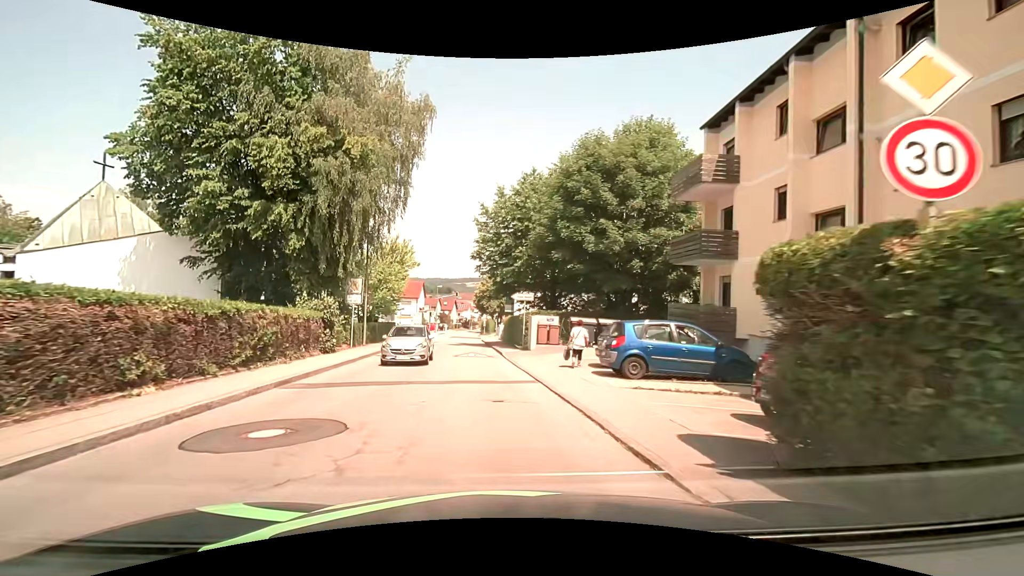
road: unclassified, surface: asphalt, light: Day
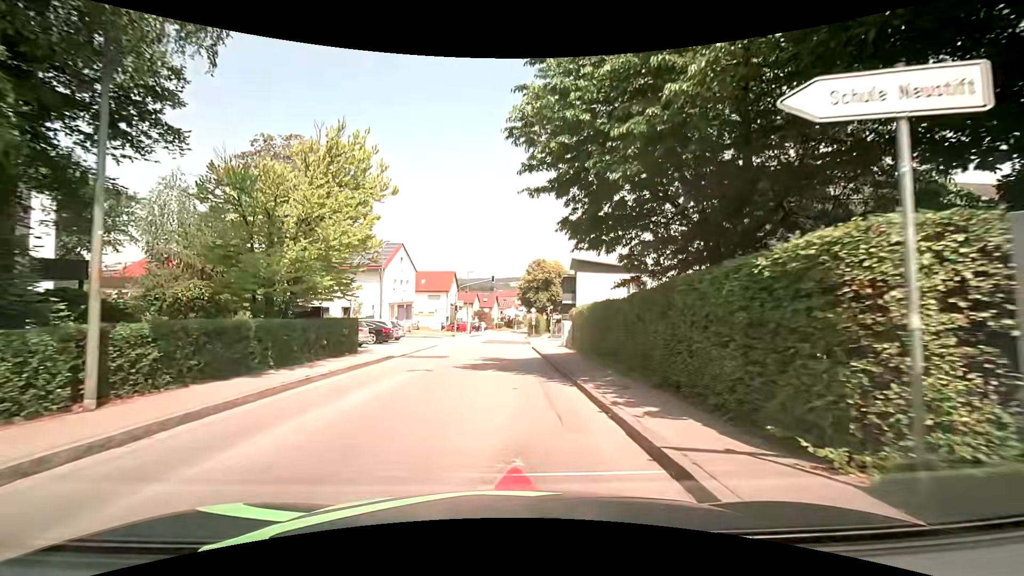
(-1.3, +22.9) m; -5°
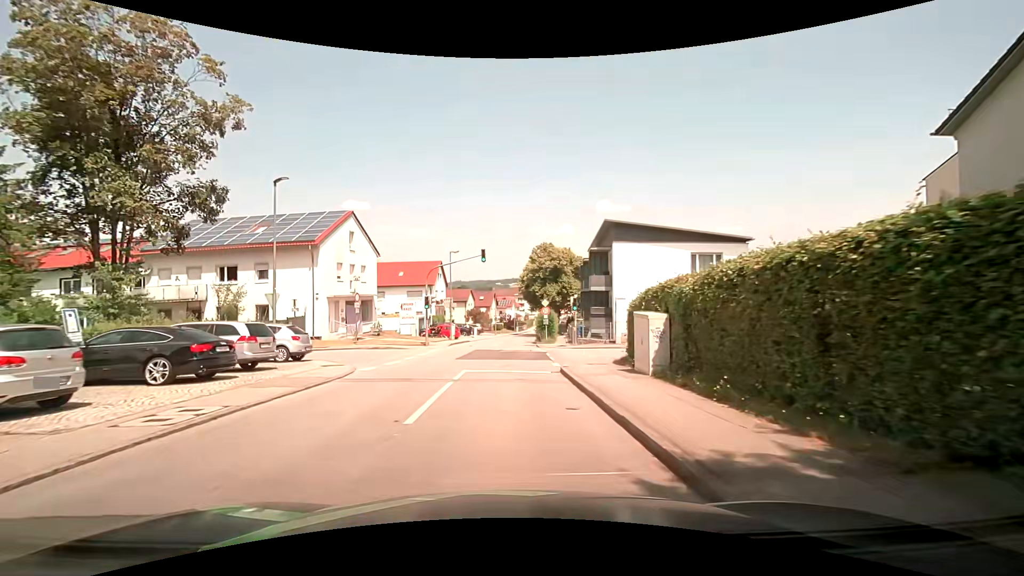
(0.0, +18.1) m; 0°
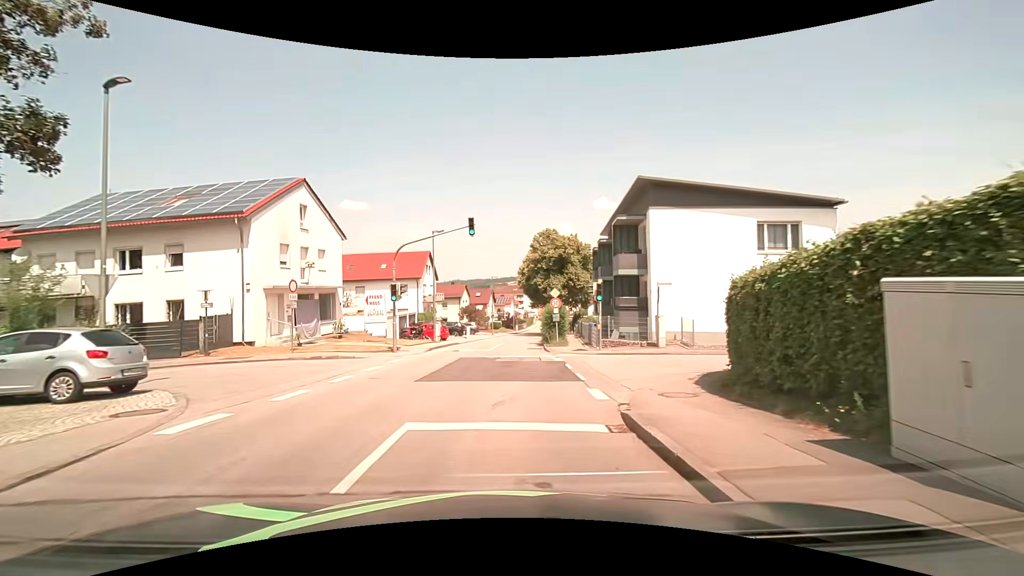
(+0.1, +9.0) m; +1°
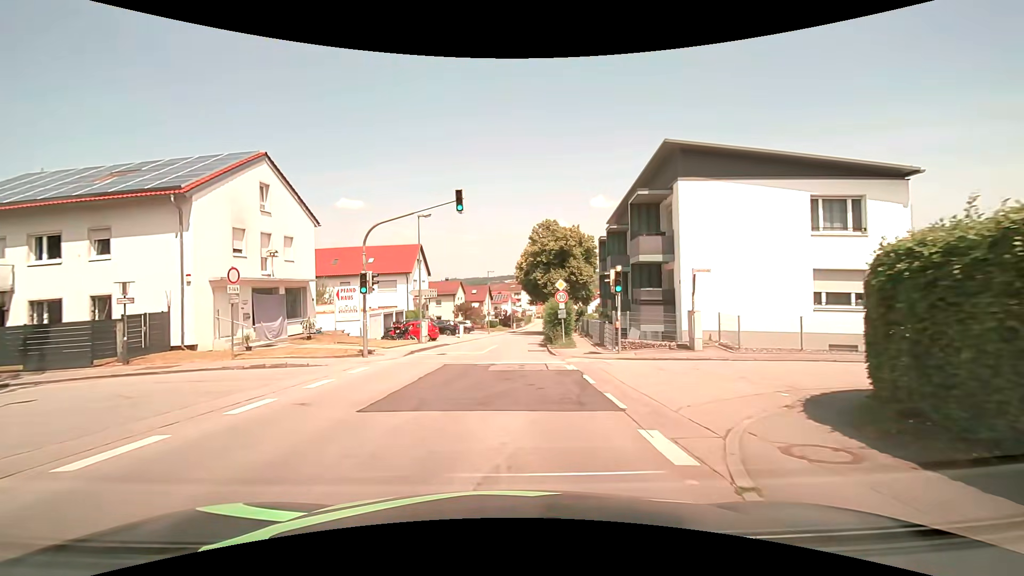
(0.0, +4.5) m; 0°
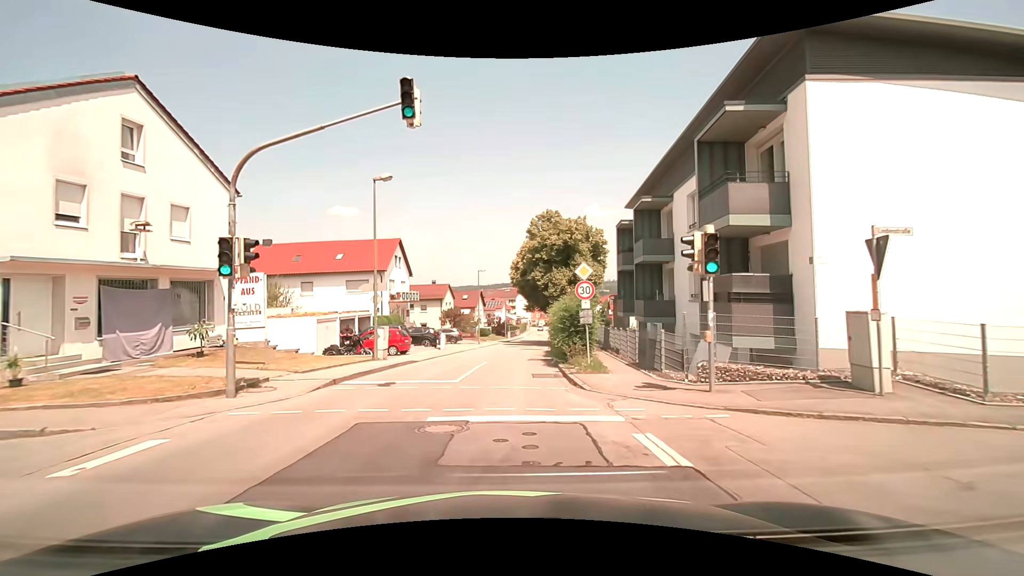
(+0.1, +9.0) m; +1°
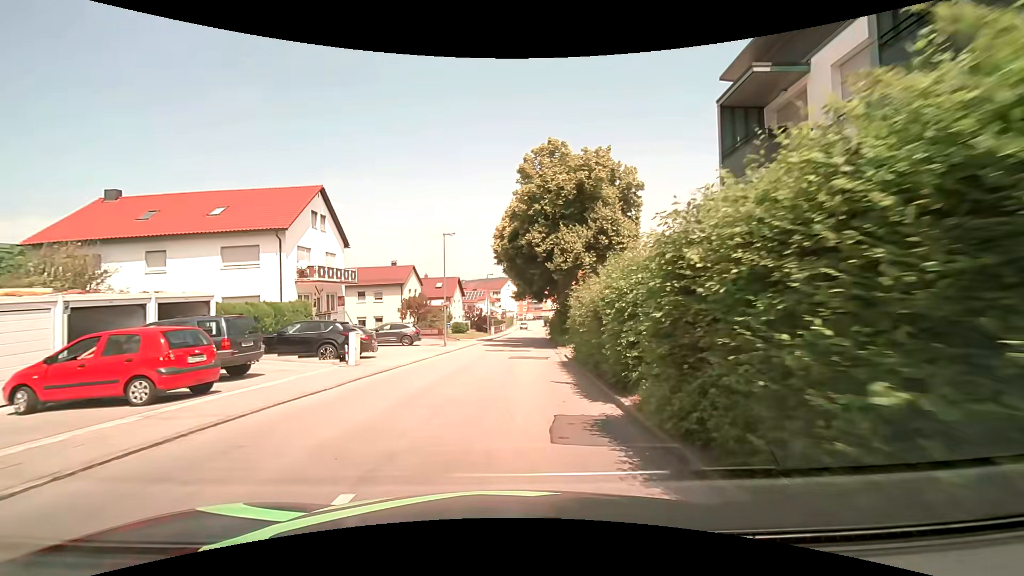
(+0.1, +18.0) m; +2°
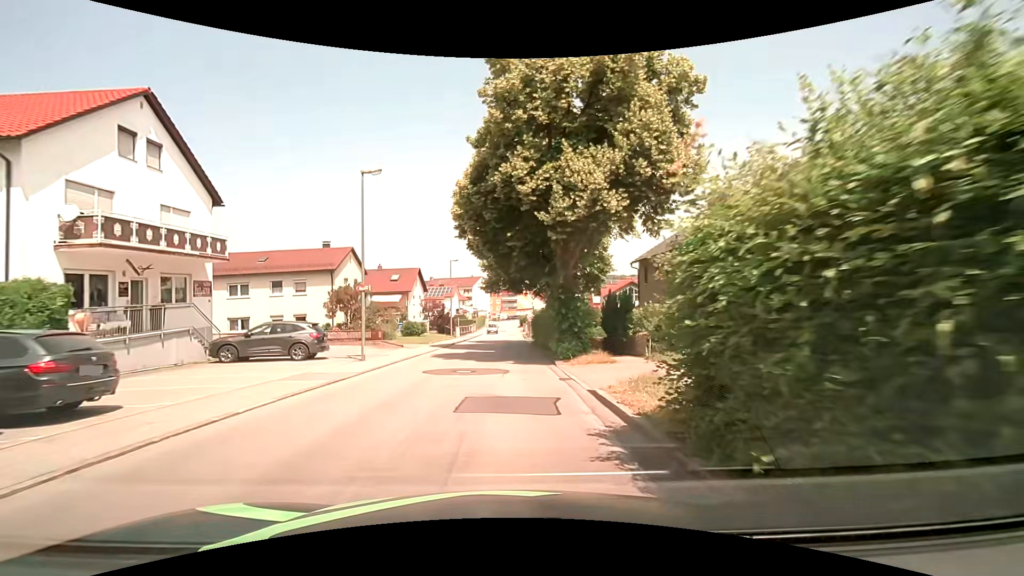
(+0.1, +13.7) m; +1°
(0, +10) (0, +20) (+1, +30) (+1, +40) (+1, +50) (+1, +60) (+1, +70) (+2, +80) (+2, +90) (+2, +100) m
